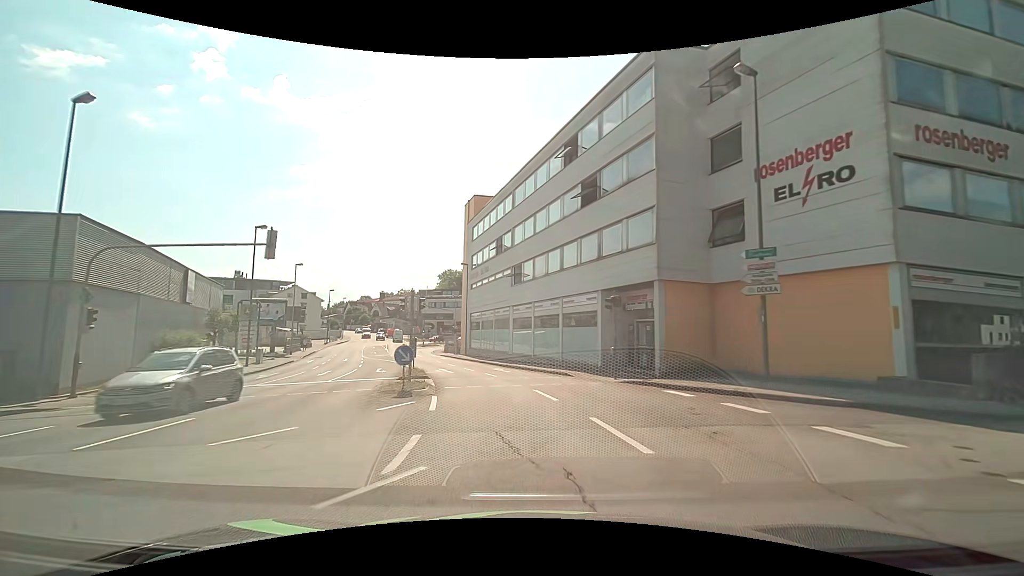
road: tertiary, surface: asphalt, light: Day
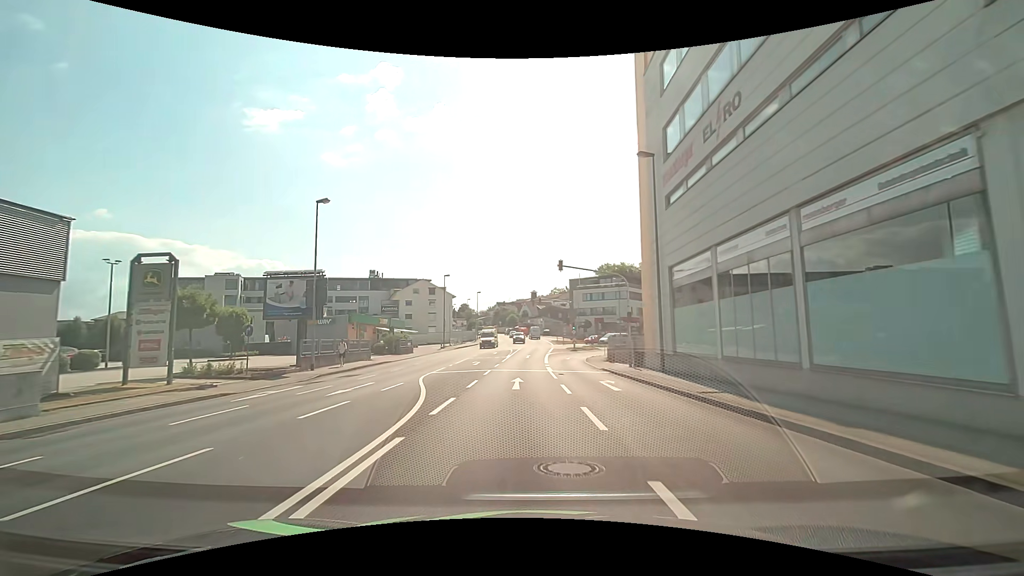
(-5.2, +31.6) m; -19°
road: tertiary_link
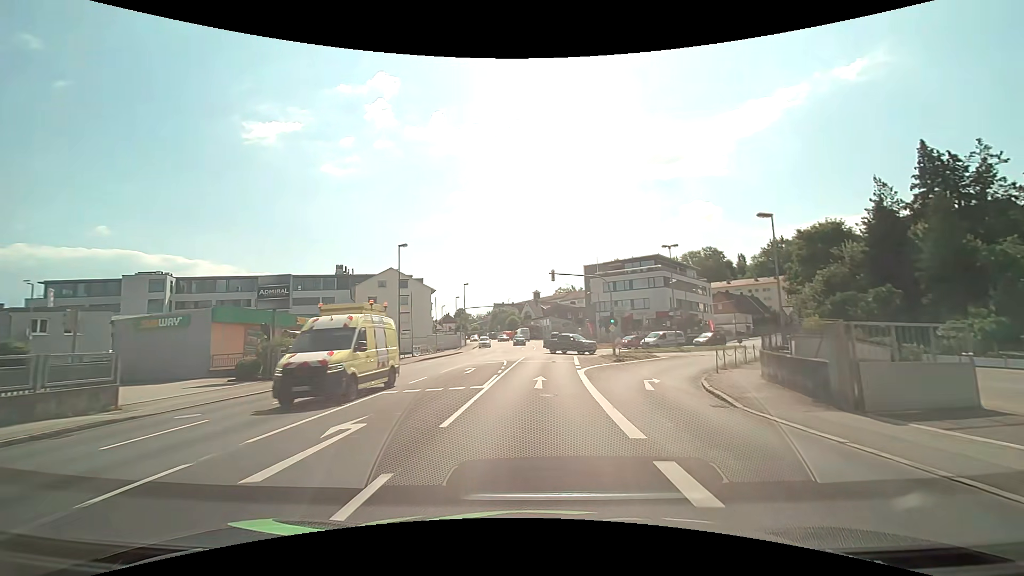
(-0.4, +26.3) m; -1°
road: tertiary
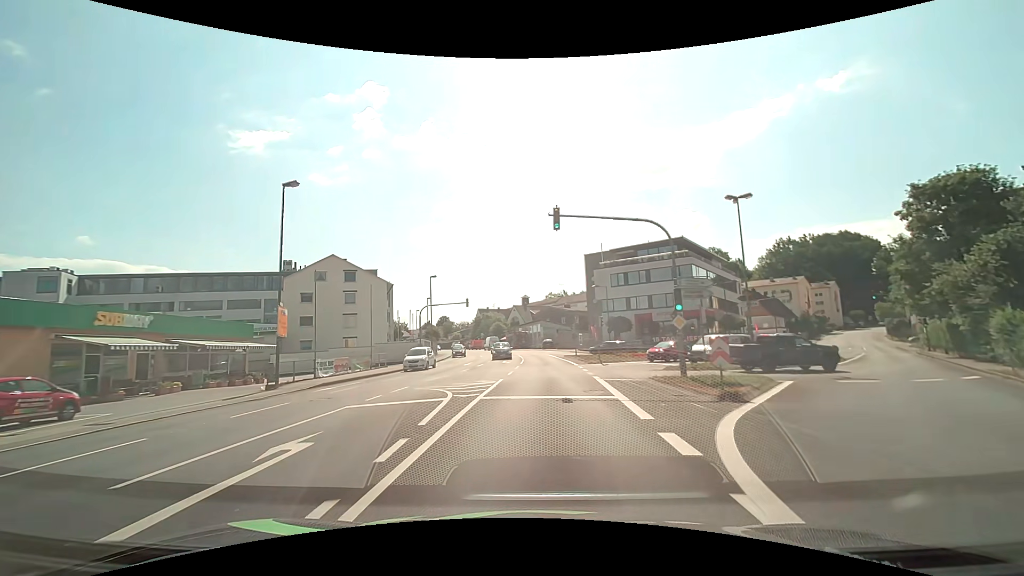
(+0.3, +19.2) m; +2°
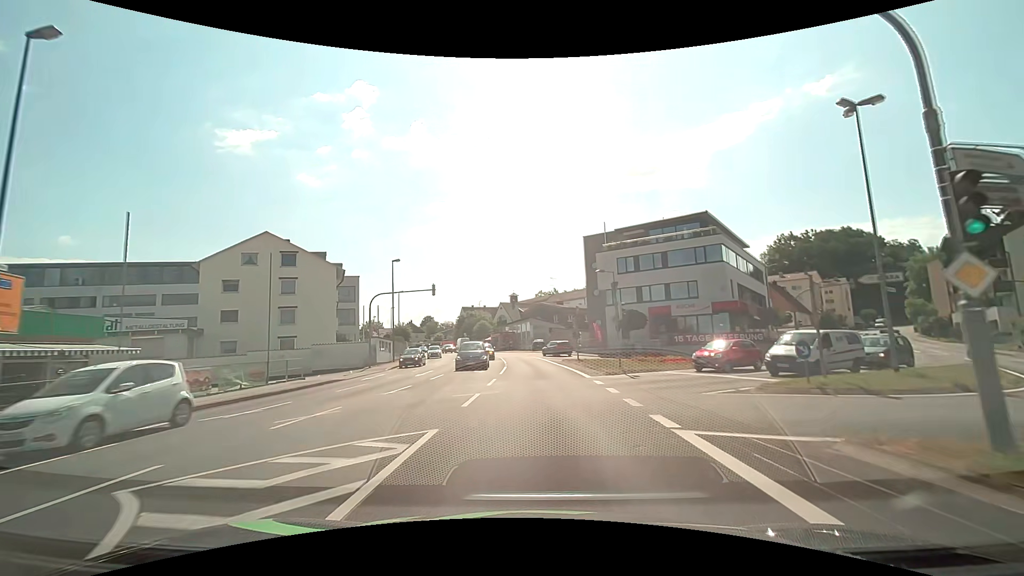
(+0.1, +12.6) m; +1°
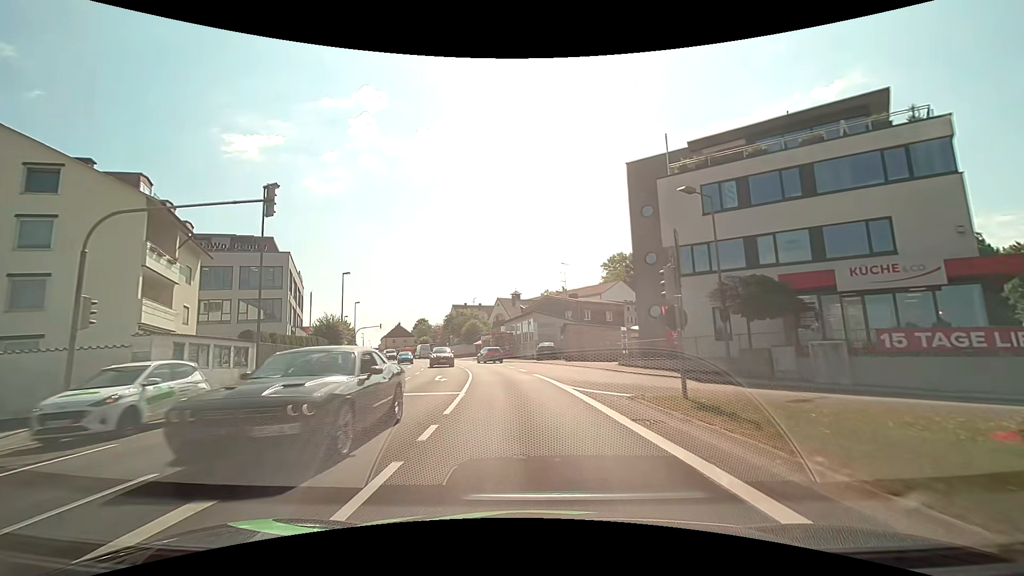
(0.0, +25.1) m; -1°
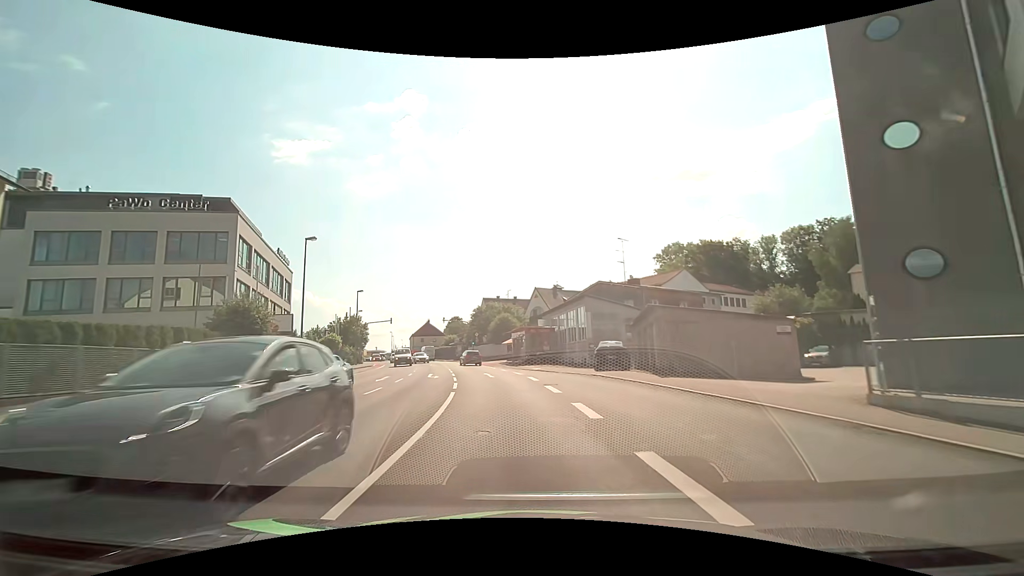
(-0.5, +18.5) m; -4°
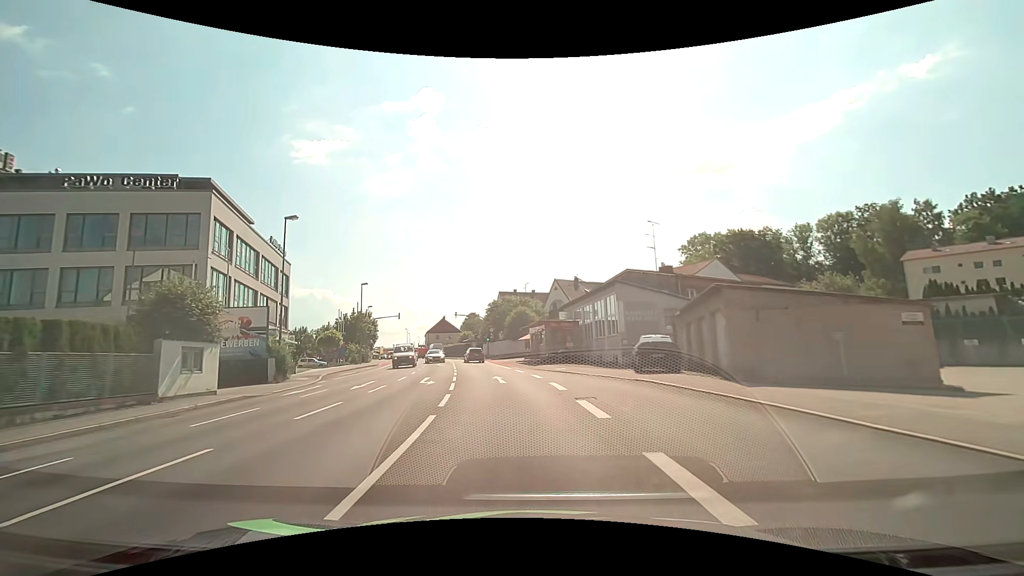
(-0.1, +6.1) m; -2°
(0, +10) (-1, +20) (-3, +30) (-4, +40) (-6, +50) (-9, +59) (-11, +69) (-14, +79) (-17, +88) (-21, +97) m
